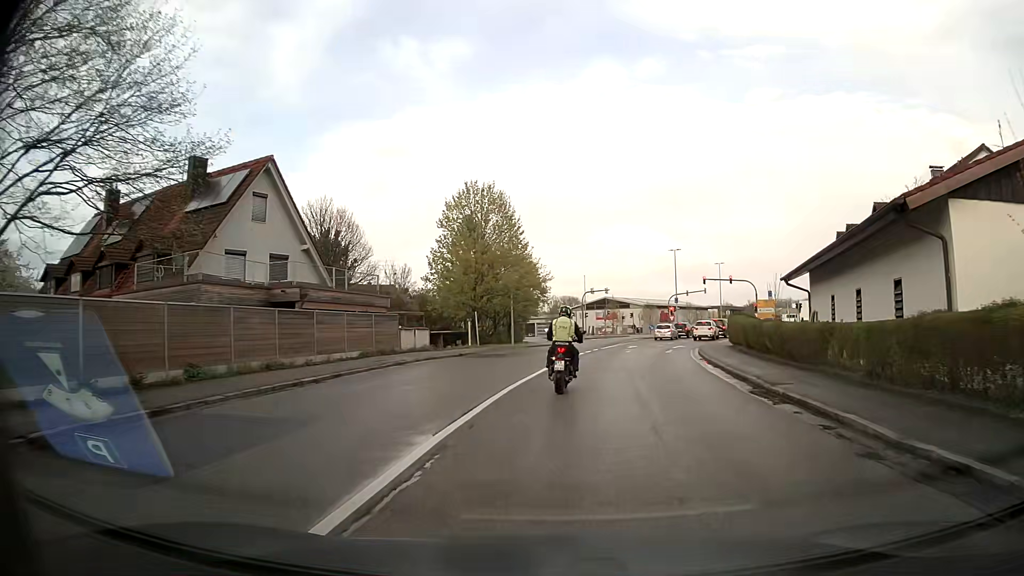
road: secondary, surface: asphalt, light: Day
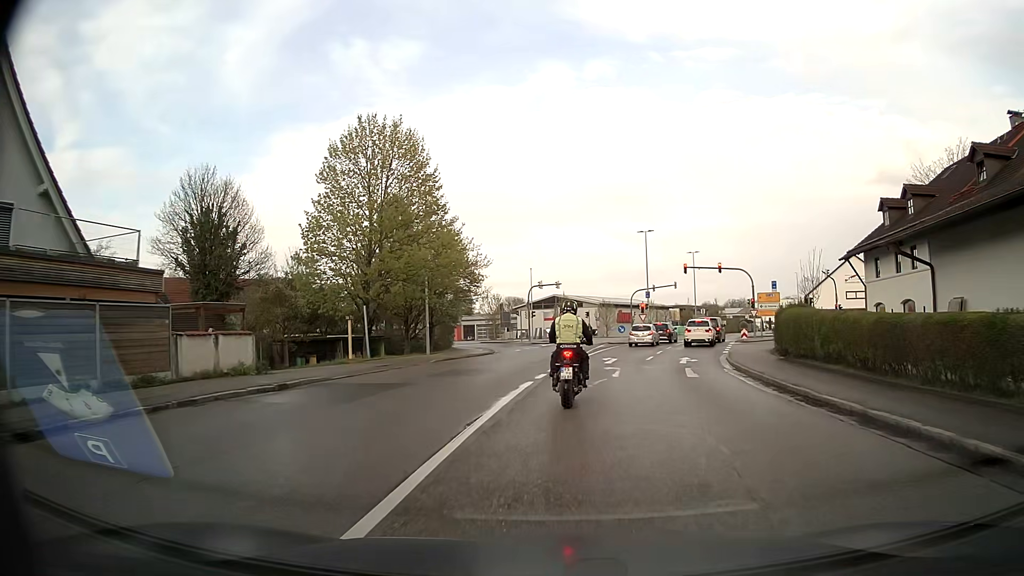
(+0.6, +16.8) m; +4°
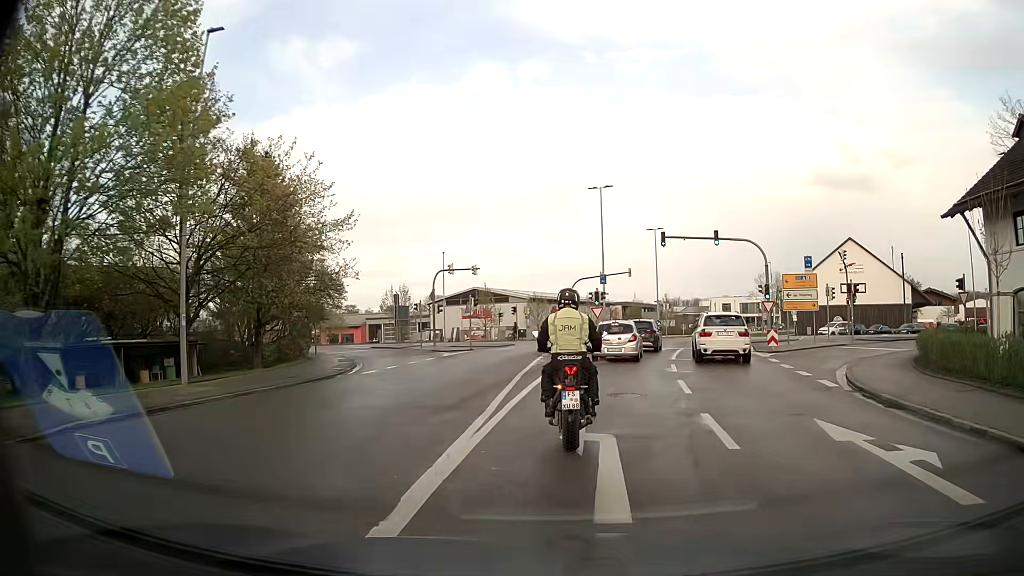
(+1.1, +20.1) m; +7°
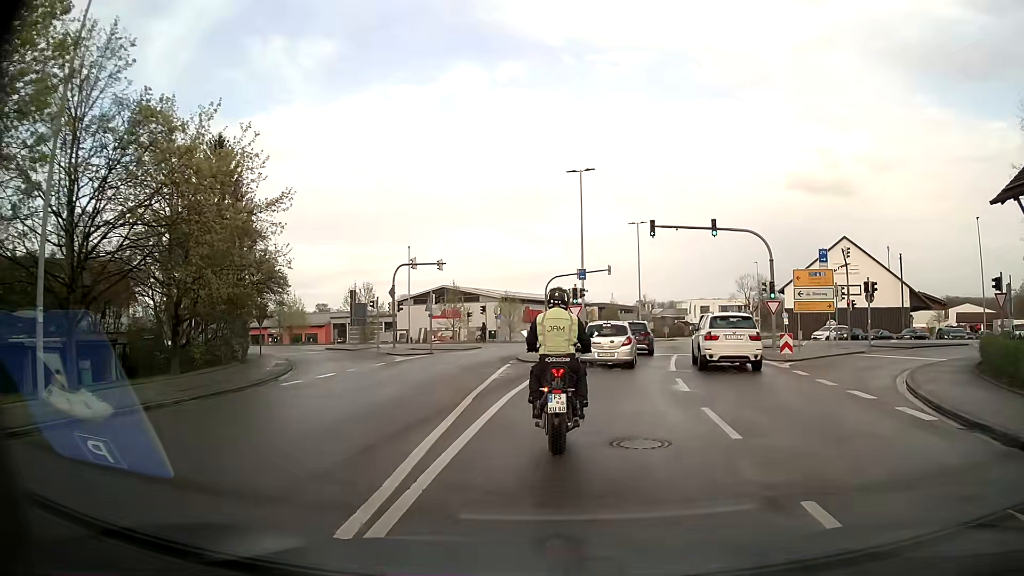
(0.0, +5.2) m; +2°
(0, +10) (+2, +20) (+3, +30) (+5, +40) (+4, +49) (-3, +57) (-11, +62) (-20, +66) (-29, +70) (-38, +75) m
